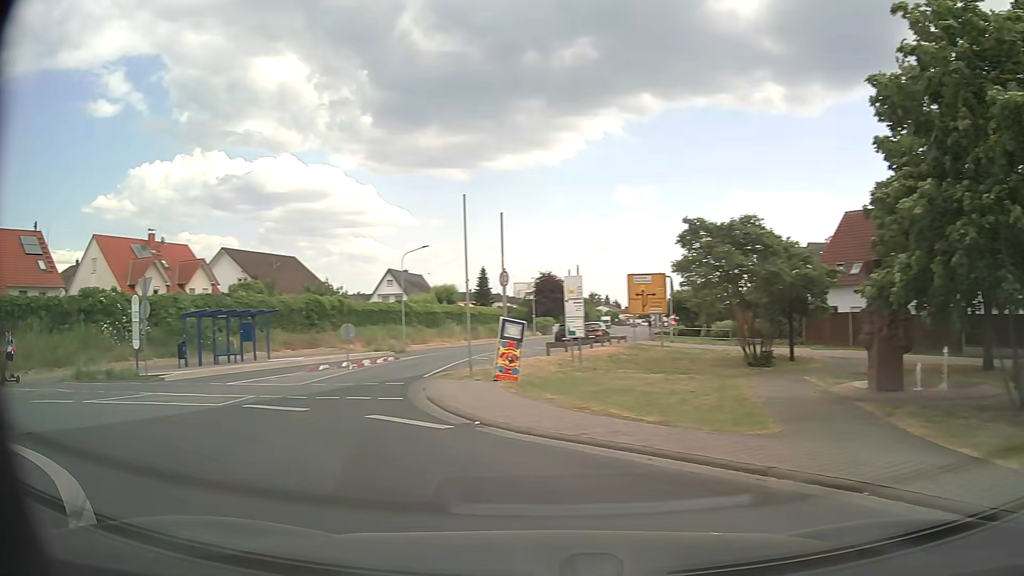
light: Day
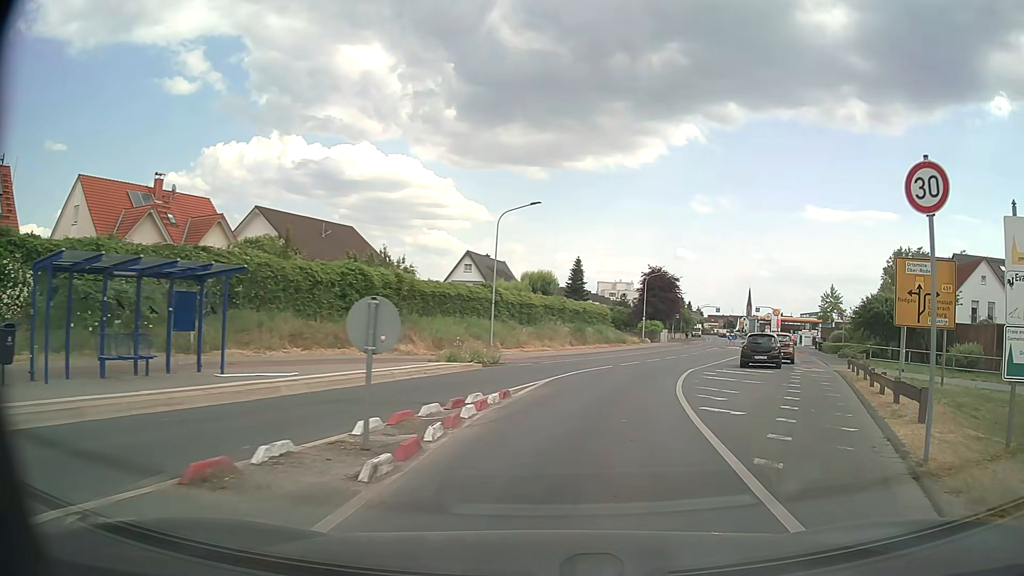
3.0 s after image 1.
(-4.4, +17.4) m; -5°
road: tertiary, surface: asphalt
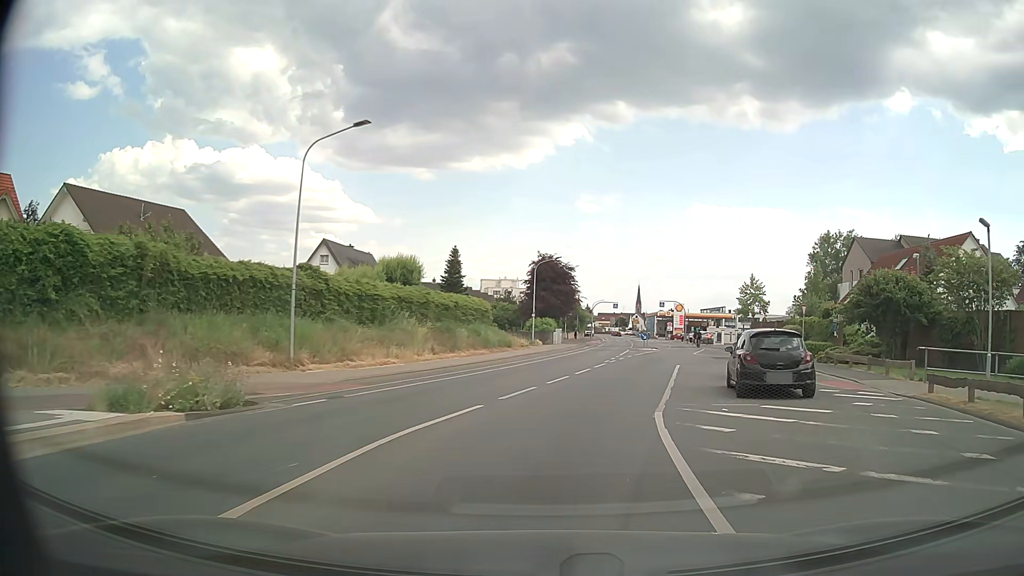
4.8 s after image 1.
(+1.2, +14.1) m; +9°
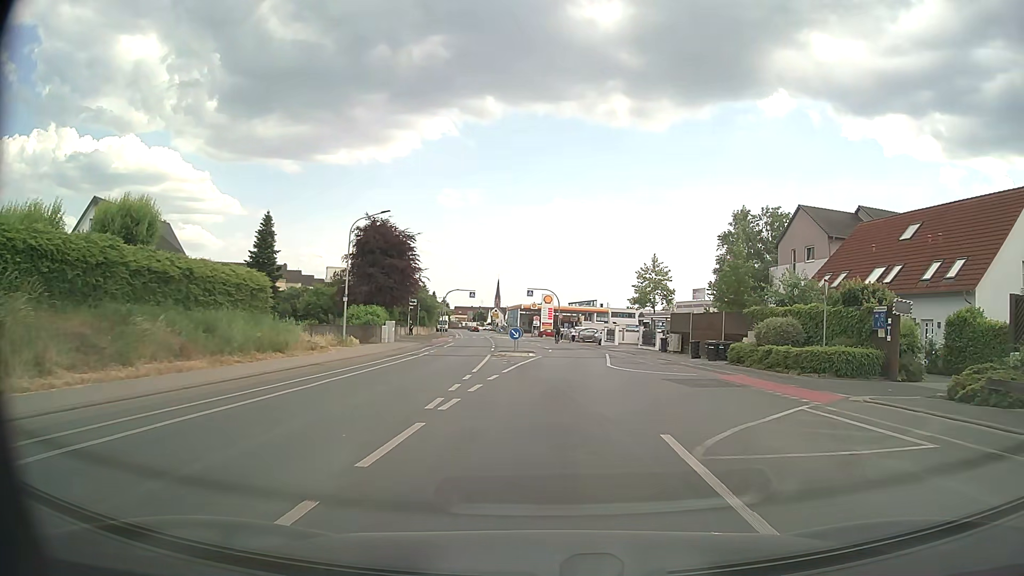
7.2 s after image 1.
(+2.0, +20.5) m; +12°
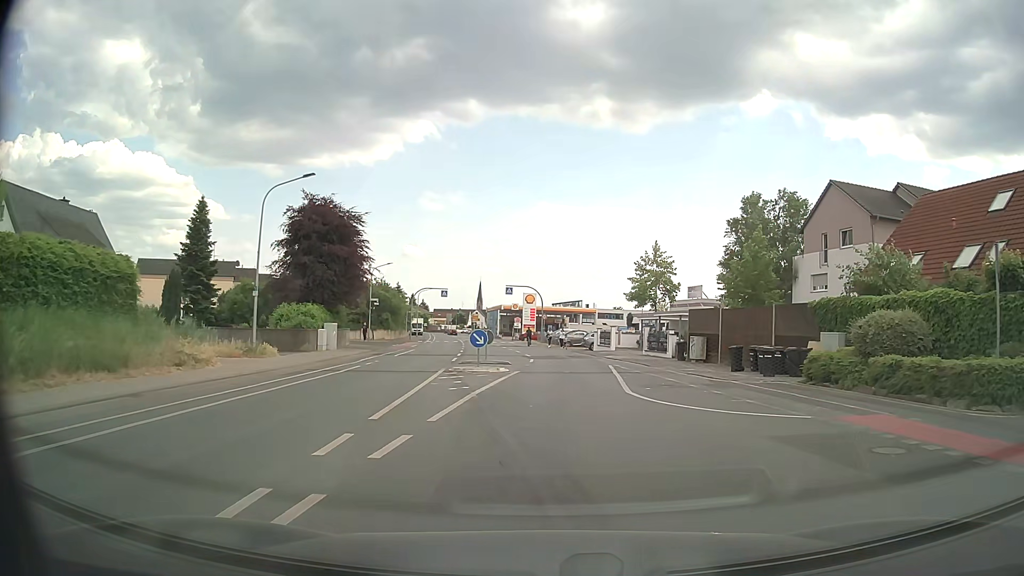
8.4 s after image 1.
(+0.2, +10.5) m; +1°
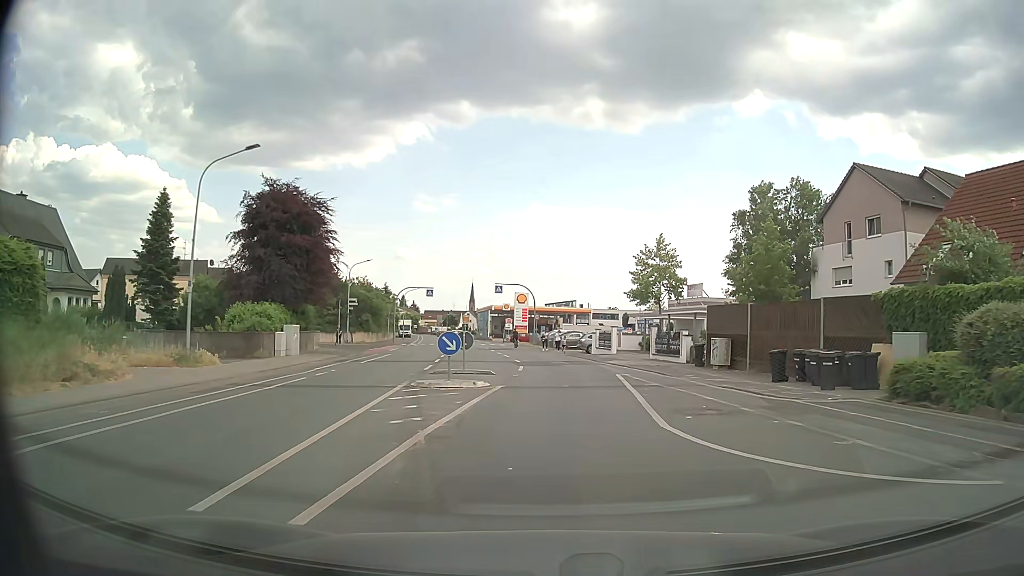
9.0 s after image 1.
(0.0, +5.3) m; +1°
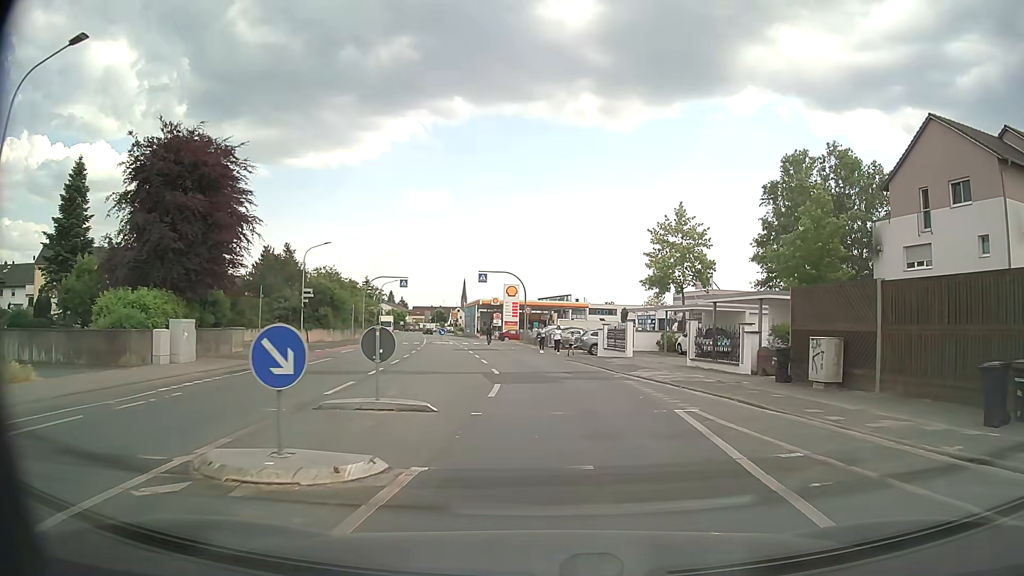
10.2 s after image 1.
(+0.1, +10.7) m; 0°
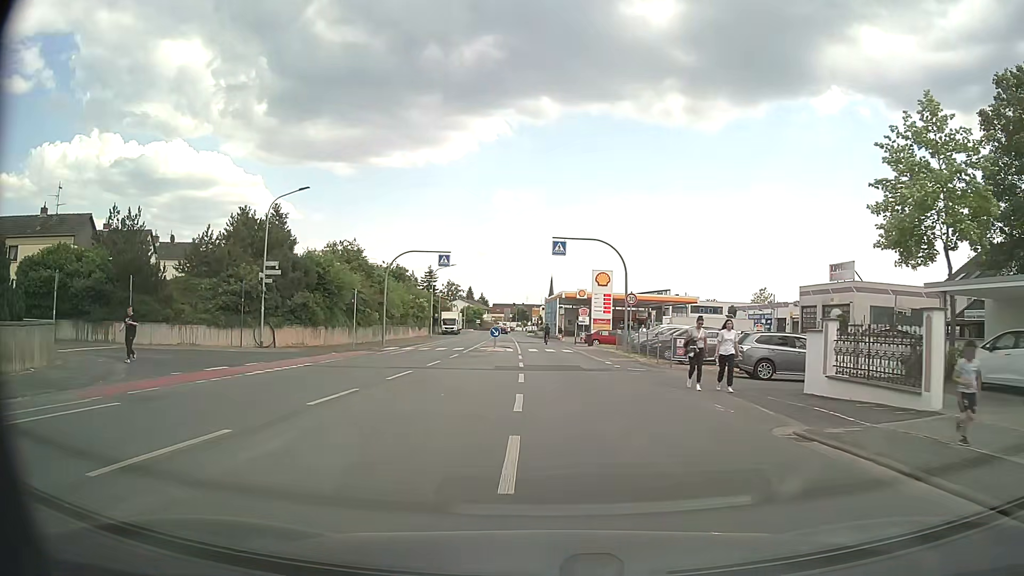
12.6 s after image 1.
(-1.0, +21.1) m; -7°
(0, +10) (0, +20) (0, +30) (0, +40) (-1, +50) (-1, +60) (-2, +70) (-2, +80) (-3, +90) (-4, +100) m
